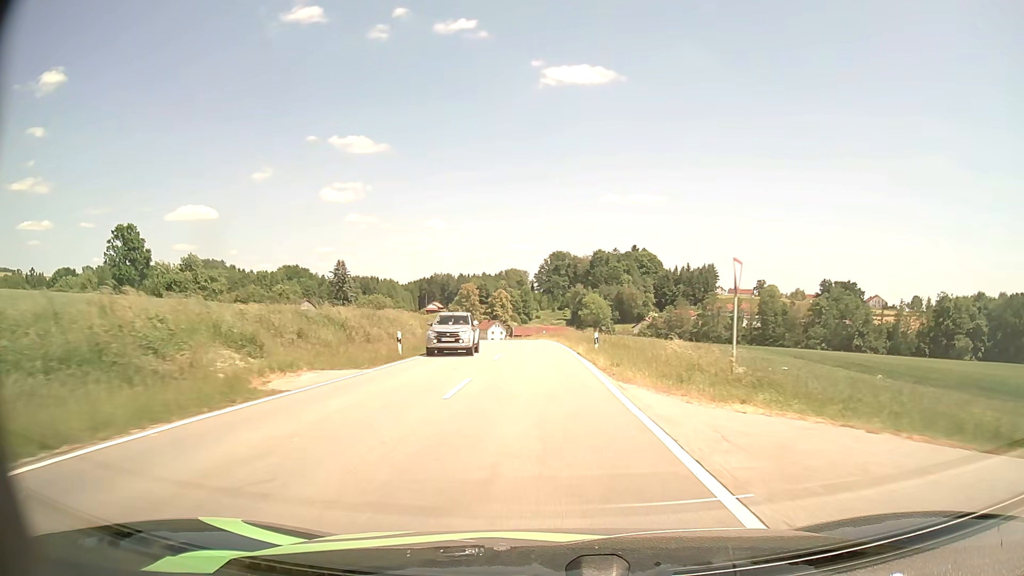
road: tertiary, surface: asphalt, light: Day
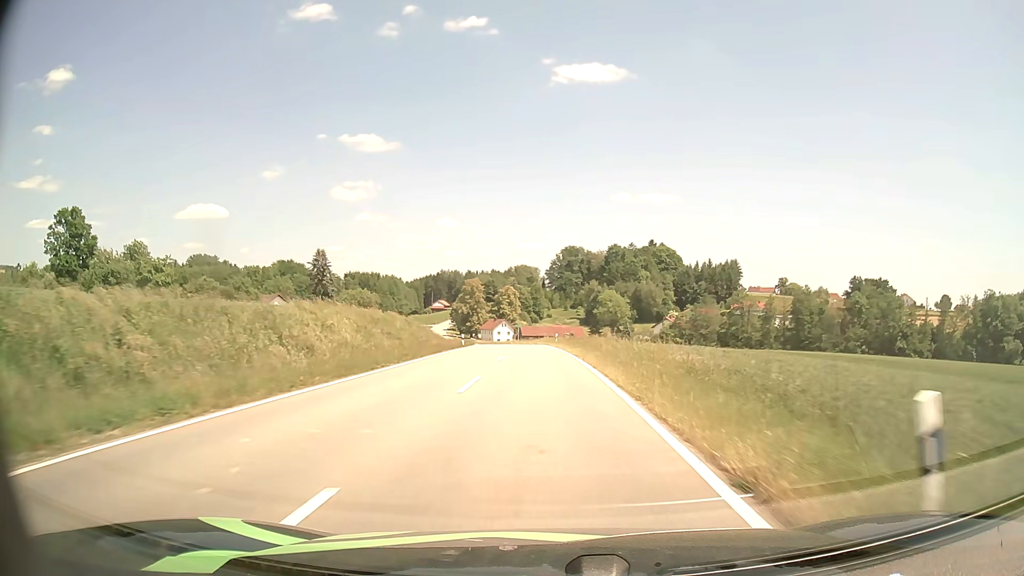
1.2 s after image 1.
(-0.1, +23.3) m; -1°
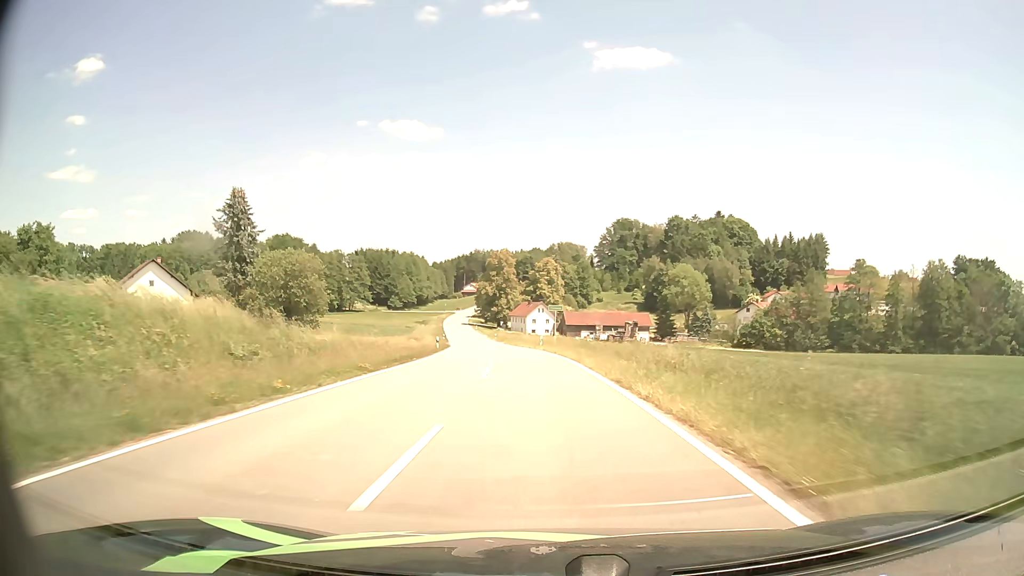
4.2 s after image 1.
(-1.9, +58.1) m; -4°
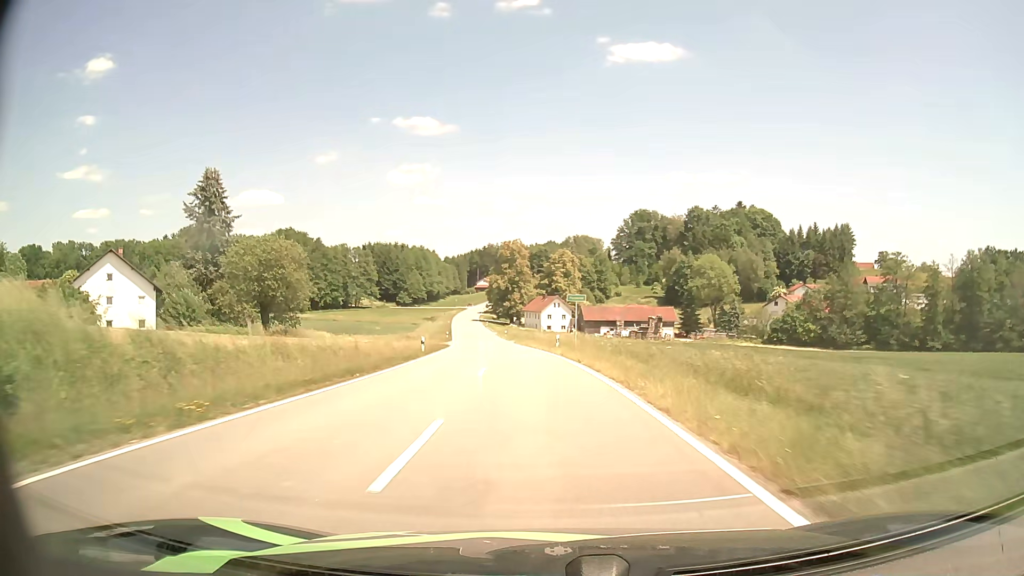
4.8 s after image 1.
(-0.1, +11.8) m; -1°
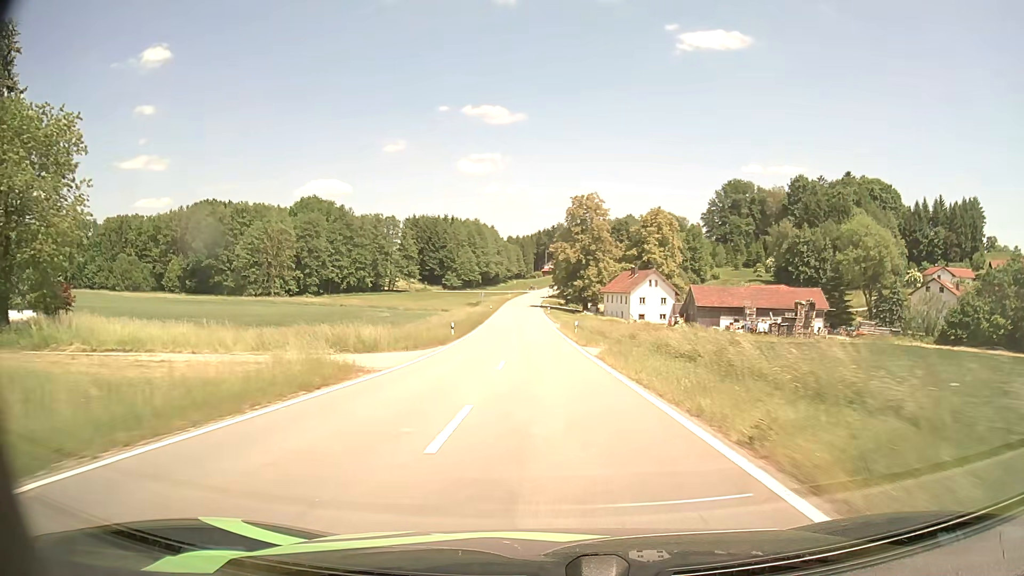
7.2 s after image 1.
(-2.8, +47.7) m; -6°
